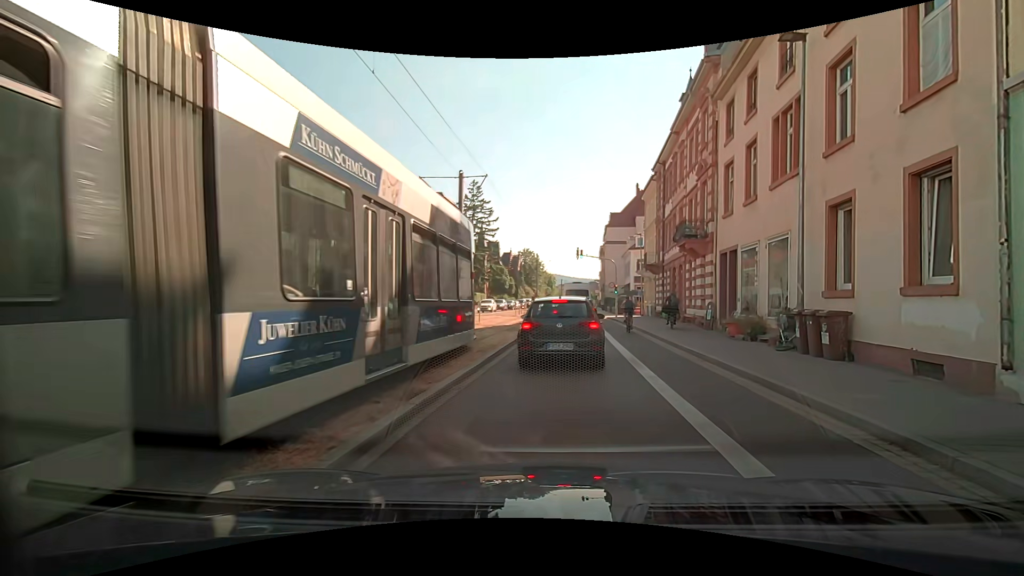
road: secondary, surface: asphalt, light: Day
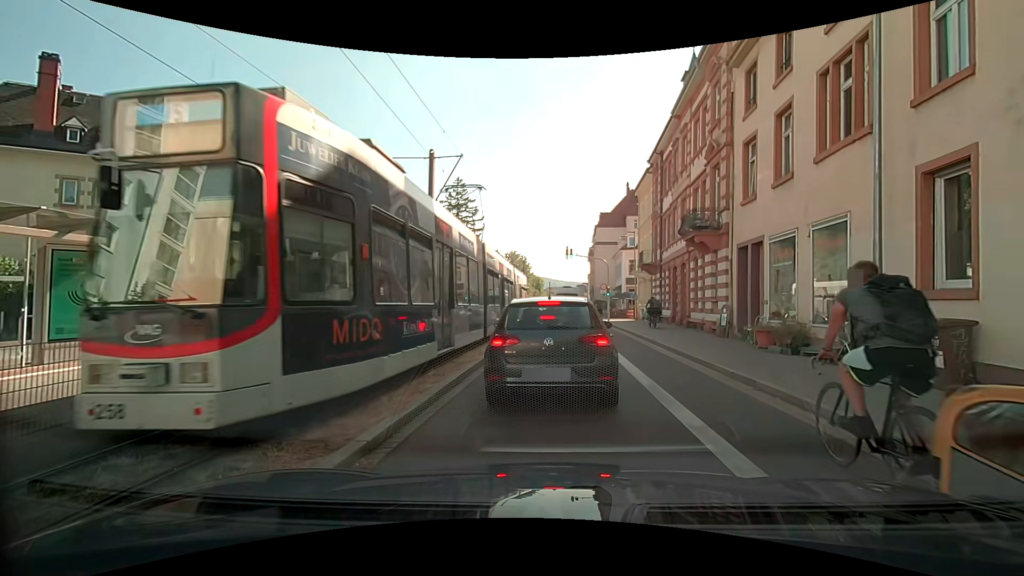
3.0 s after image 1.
(+0.1, +3.5) m; +1°
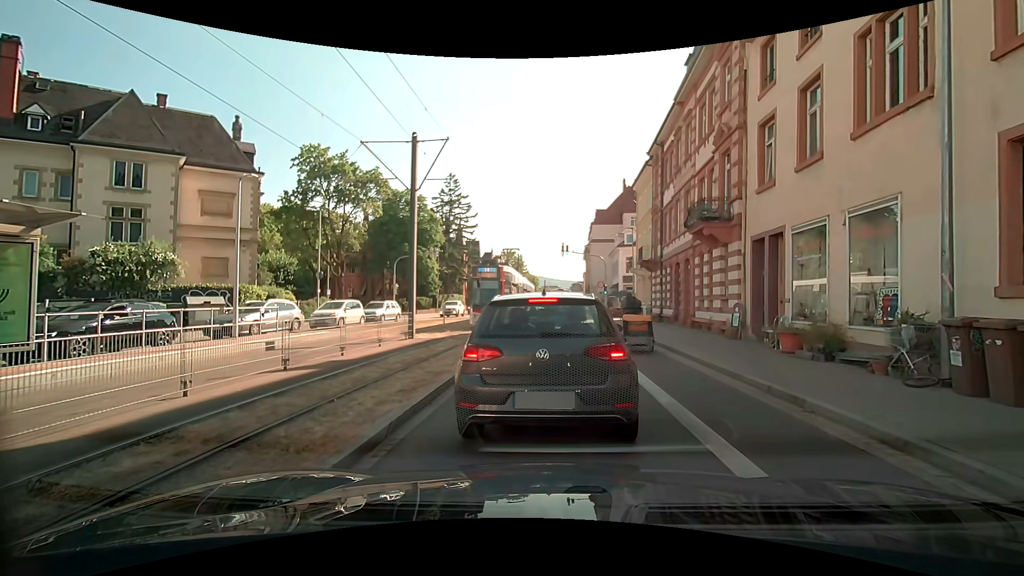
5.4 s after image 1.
(0.0, +1.7) m; 0°
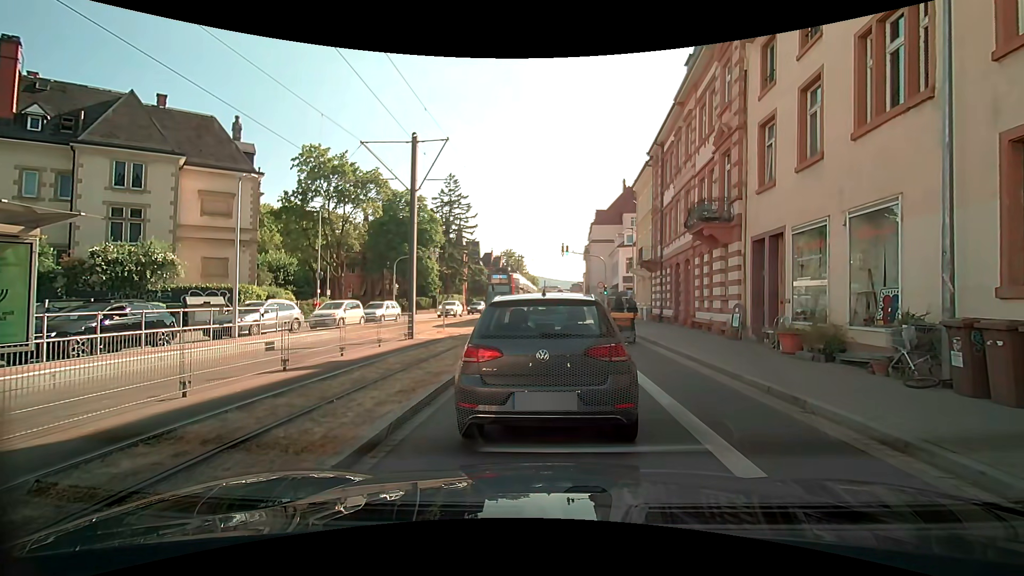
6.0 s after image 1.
(0.0, +0.1) m; 0°
